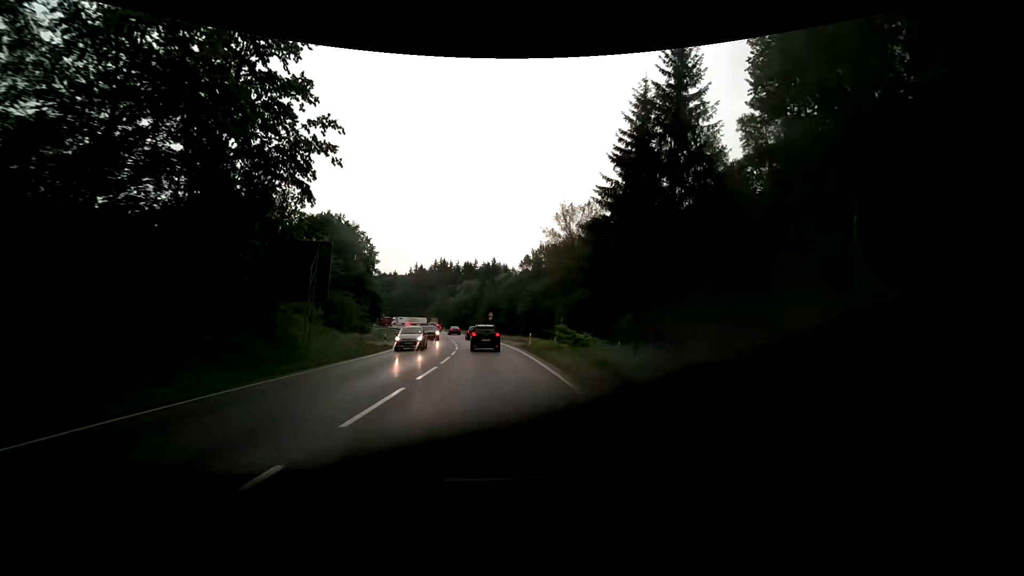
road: secondary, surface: asphalt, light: Day
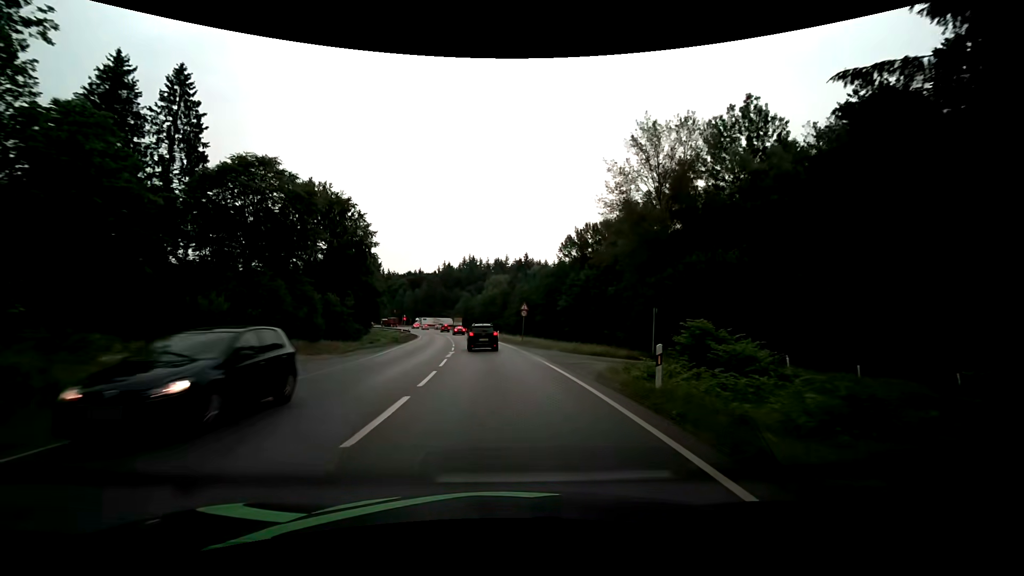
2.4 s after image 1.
(-0.4, +25.7) m; -4°
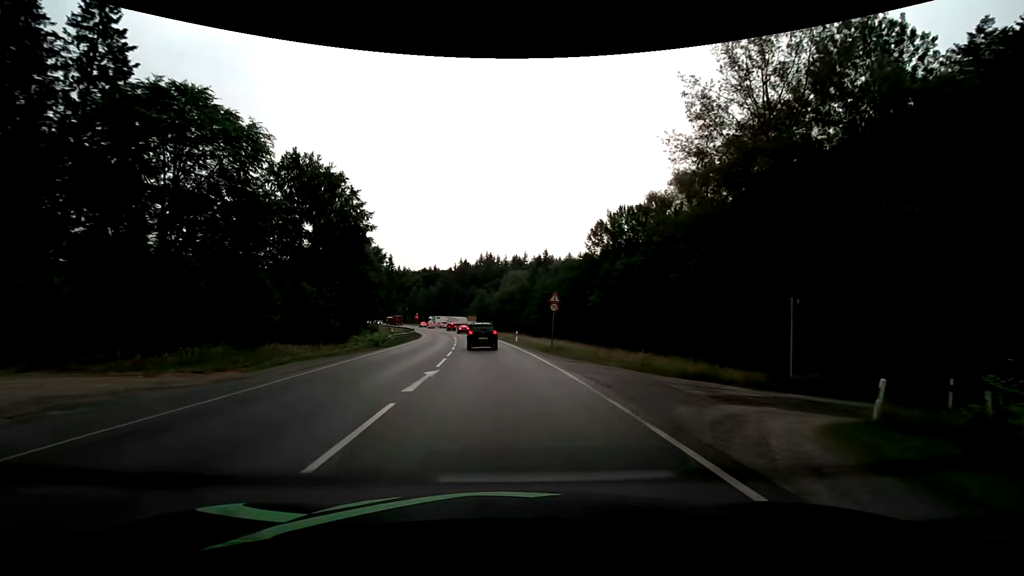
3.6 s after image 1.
(-0.1, +13.0) m; -1°
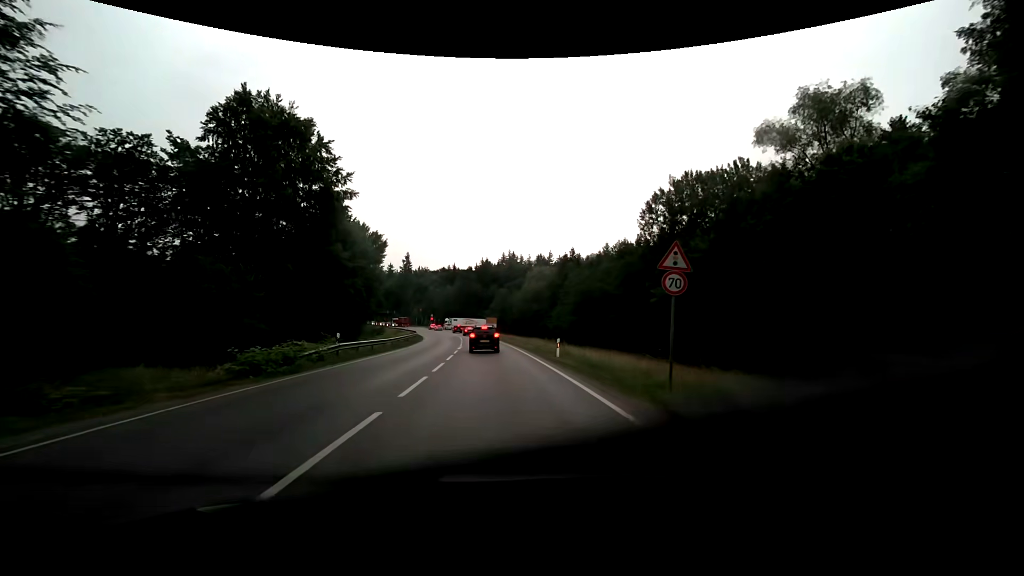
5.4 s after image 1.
(-0.5, +19.0) m; -3°
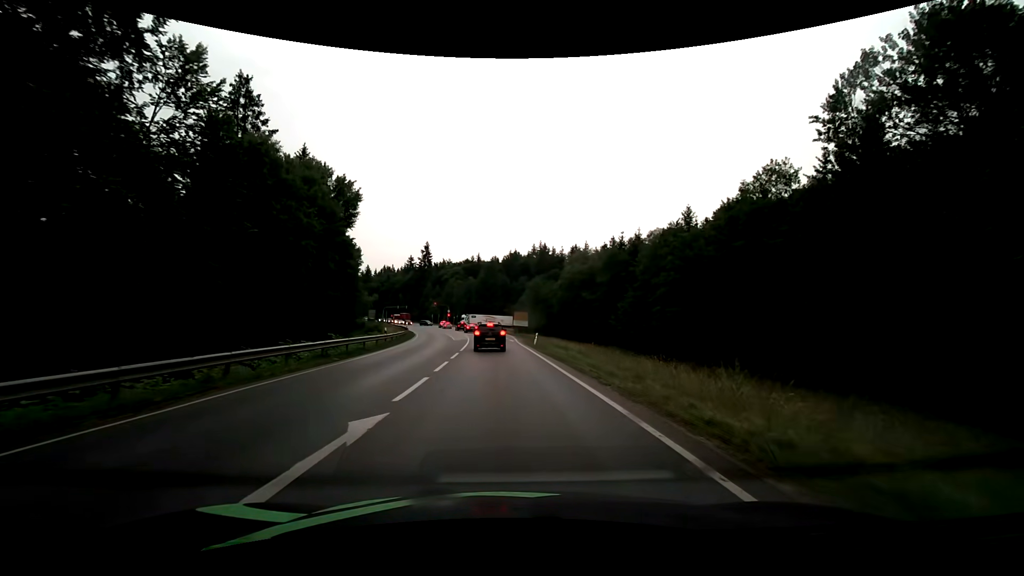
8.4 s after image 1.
(-0.9, +30.9) m; -3°
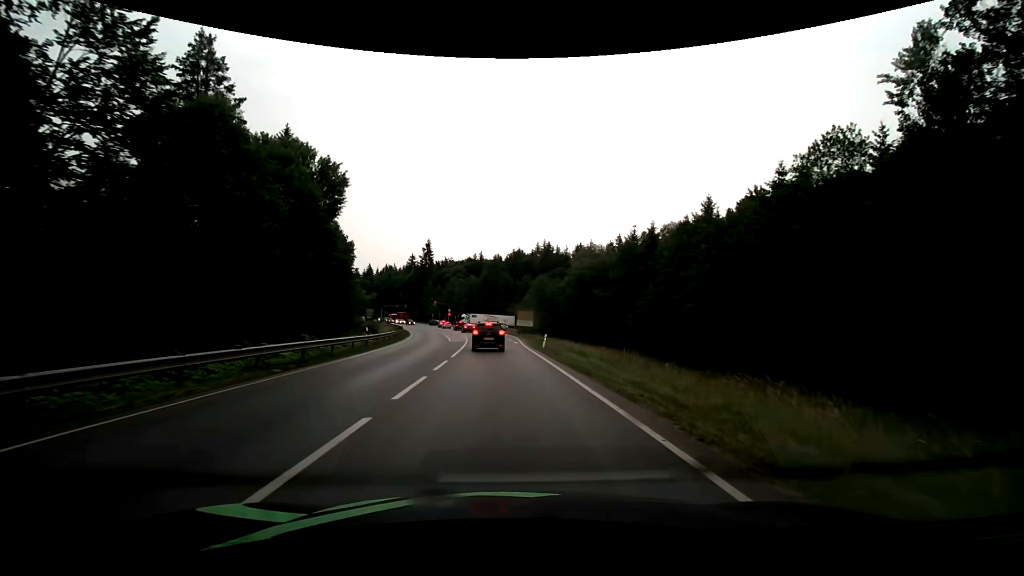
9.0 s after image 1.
(0.0, +5.9) m; 0°
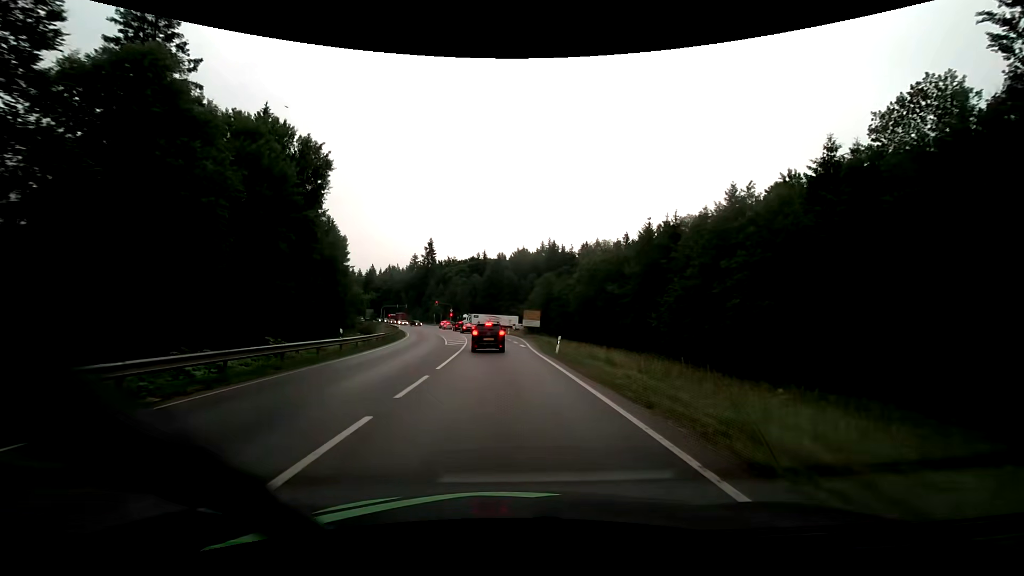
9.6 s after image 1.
(-0.1, +5.8) m; -1°
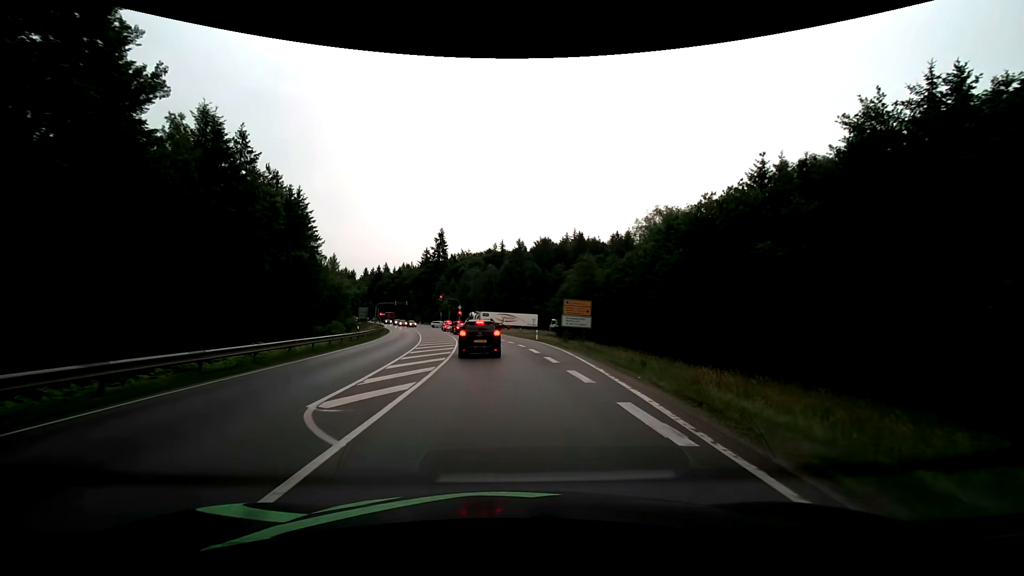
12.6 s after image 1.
(-0.5, +27.3) m; -2°
(0, +10) (-1, +20) (-1, +30) (-2, +40) (-4, +50) (-5, +60) (-7, +70) (-9, +79) (-11, +89) (-14, +99) m
